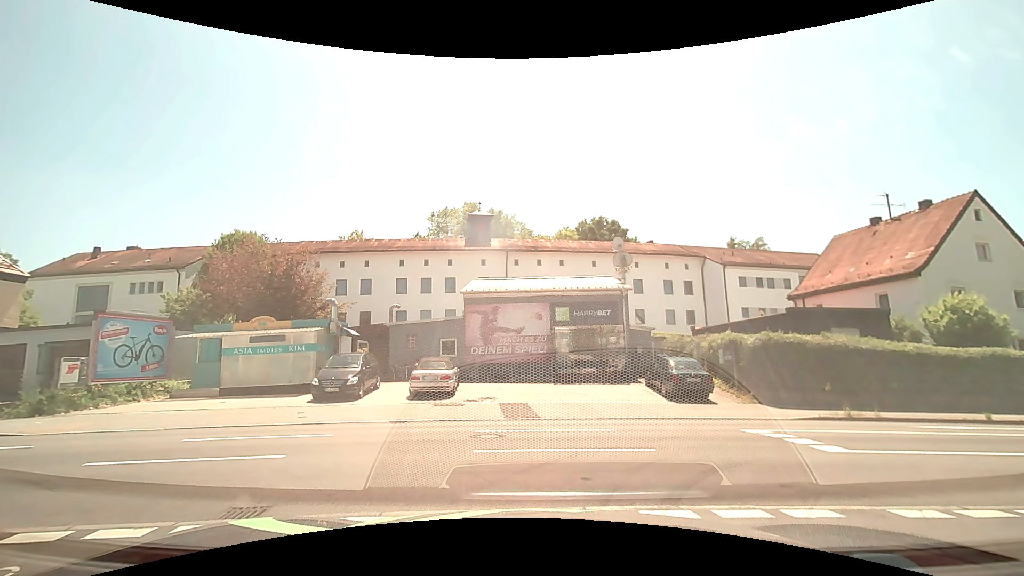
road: service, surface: paving_stones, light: Day
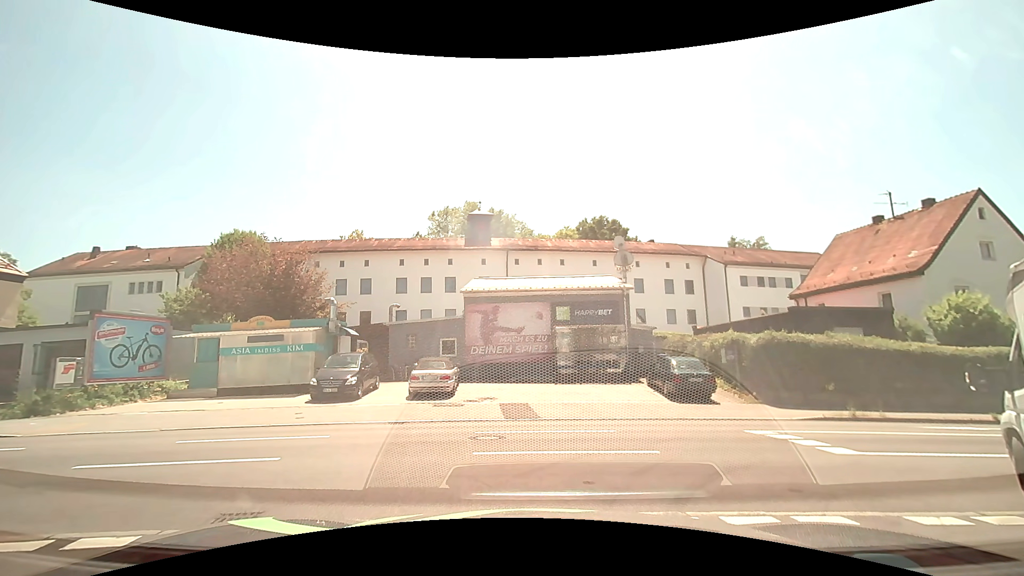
(0.0, +0.2) m; 0°
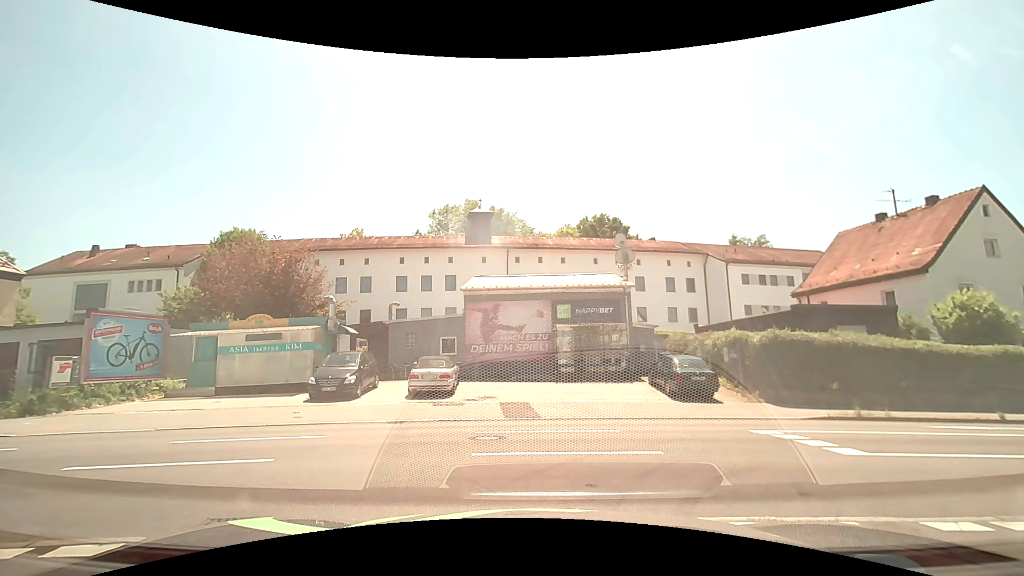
(0.0, +0.2) m; 0°
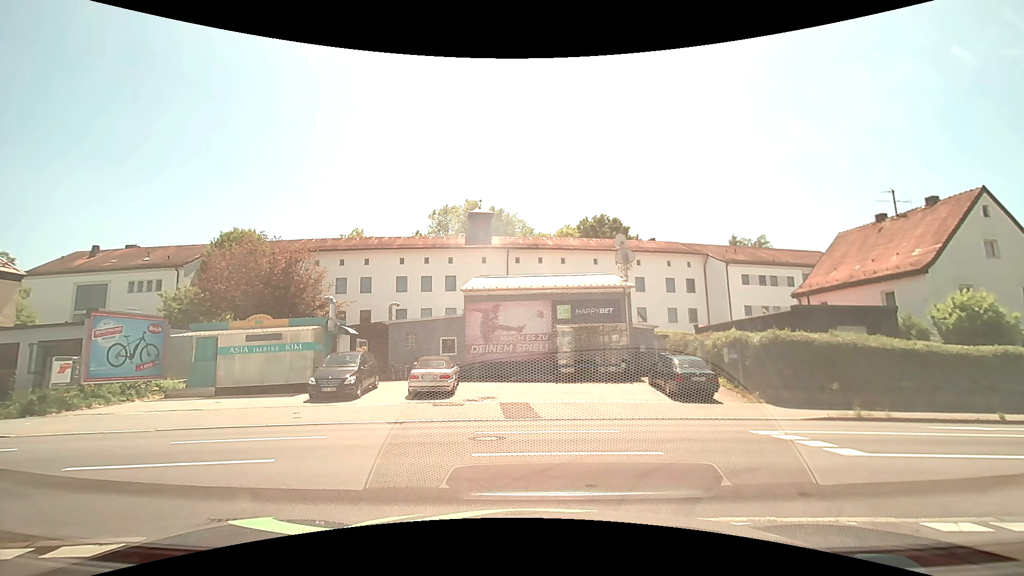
(0.0, 0.0) m; 0°
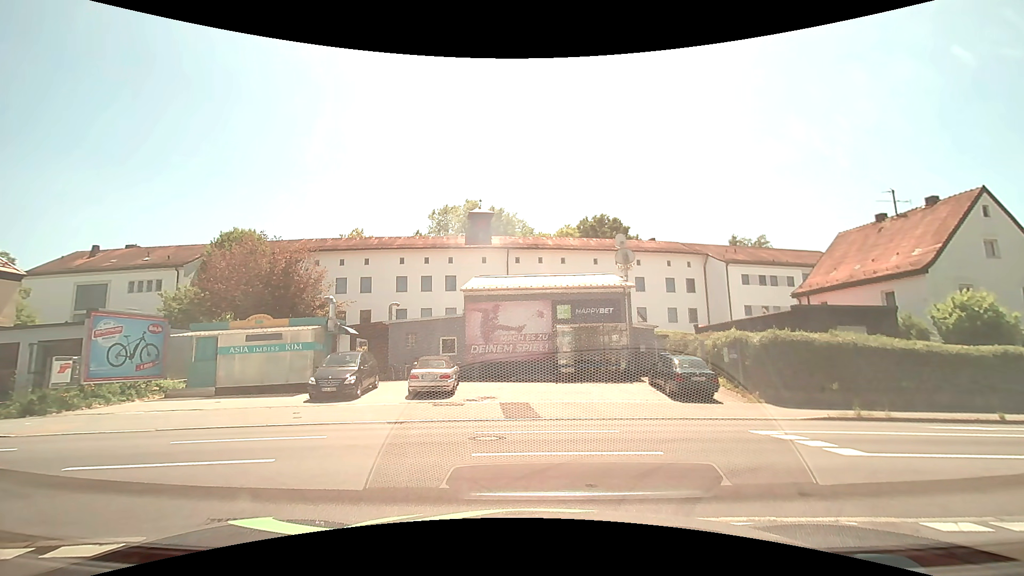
(0.0, 0.0) m; 0°
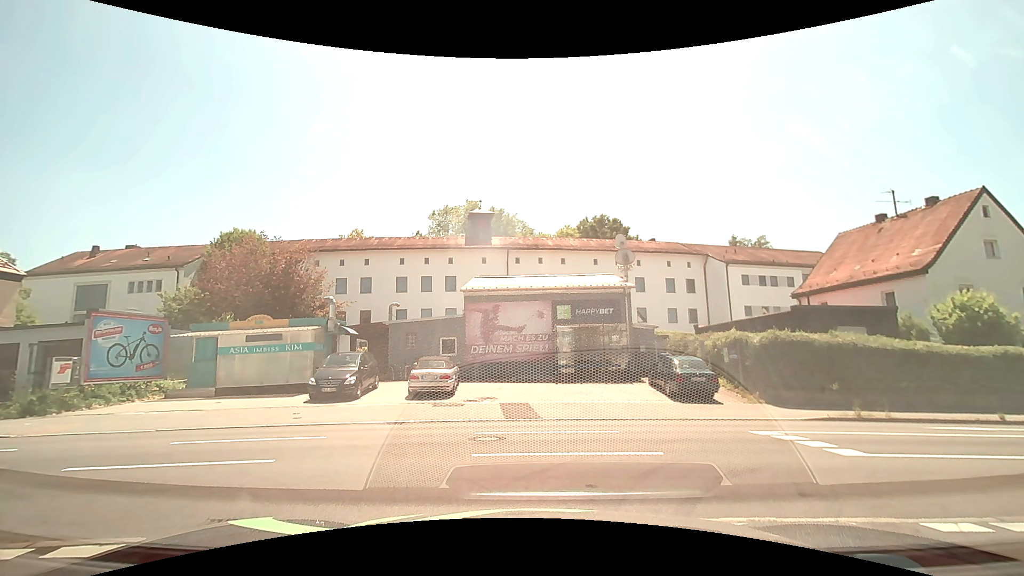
(0.0, 0.0) m; 0°
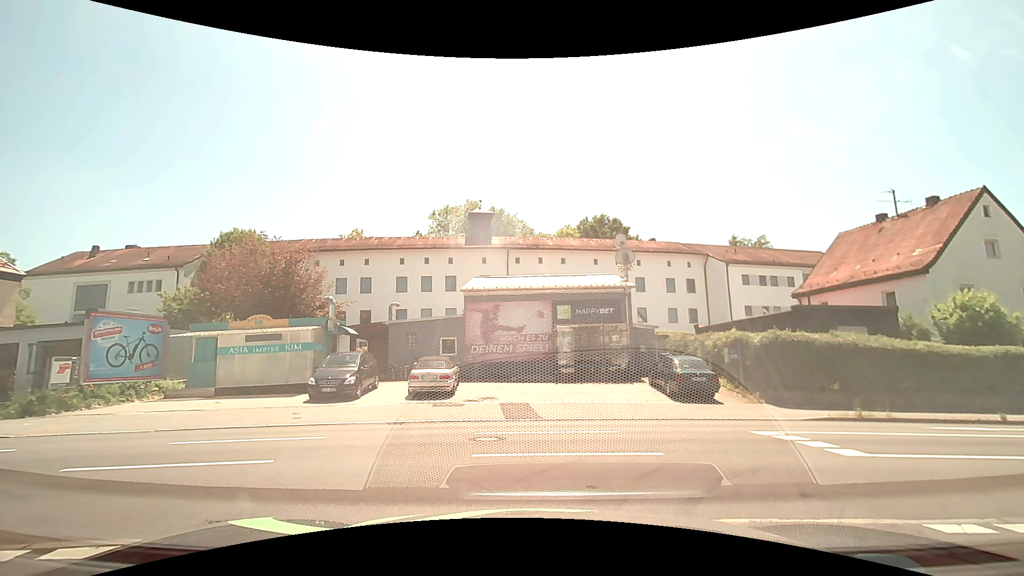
(0.0, 0.0) m; 0°
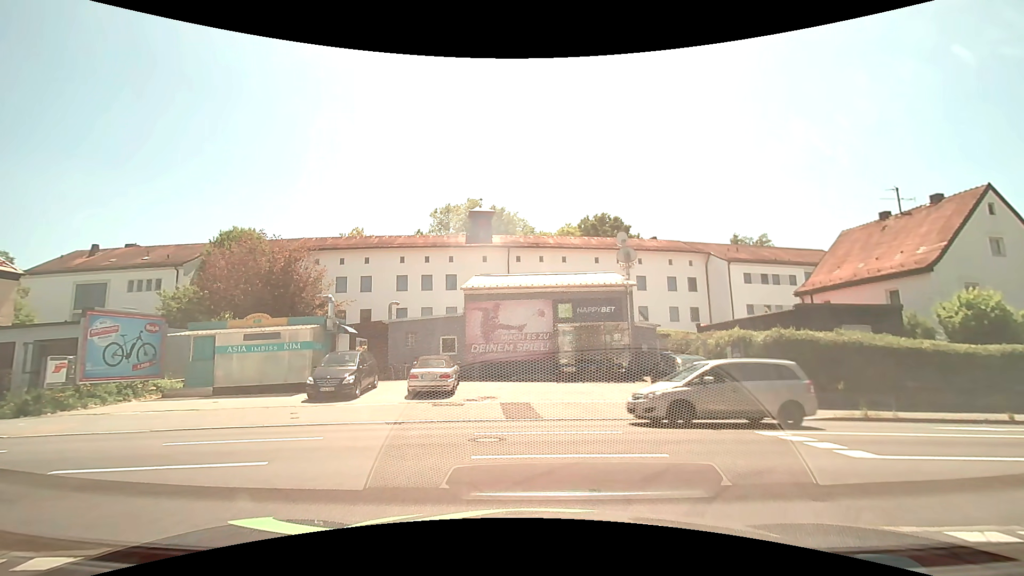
(0.0, +0.2) m; 0°
